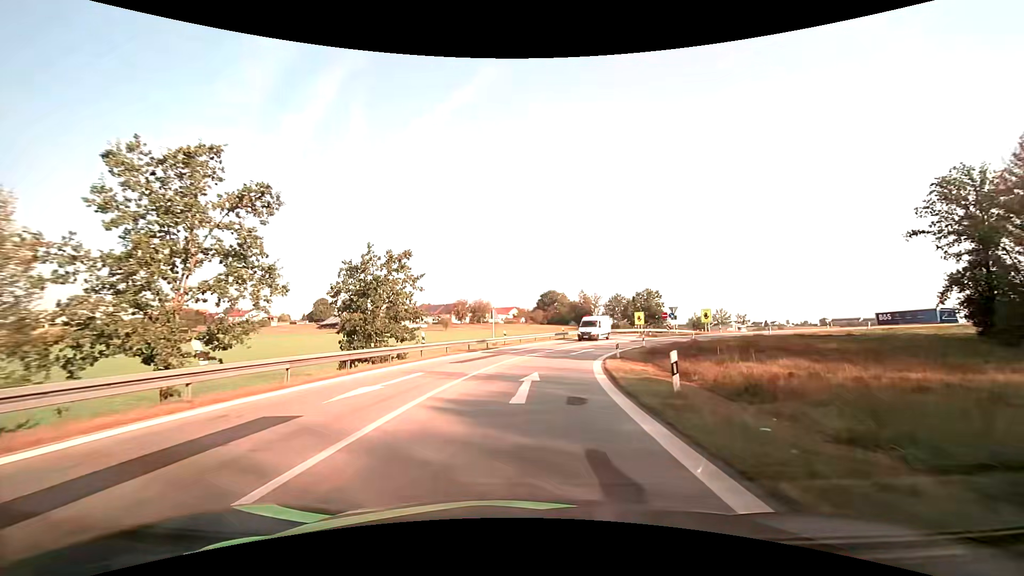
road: motorway_link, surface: asphalt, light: Day
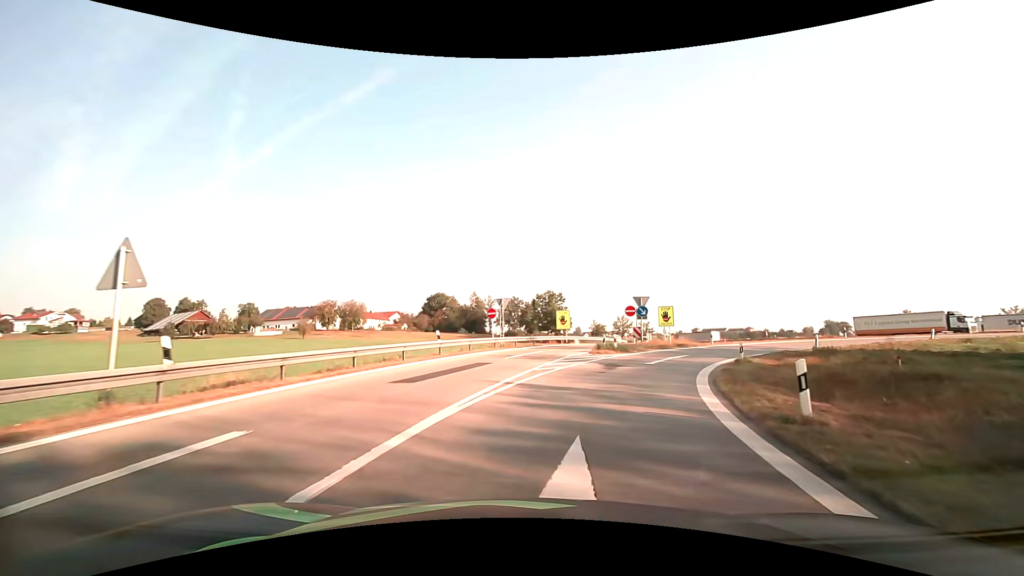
(+2.2, +30.6) m; +12°
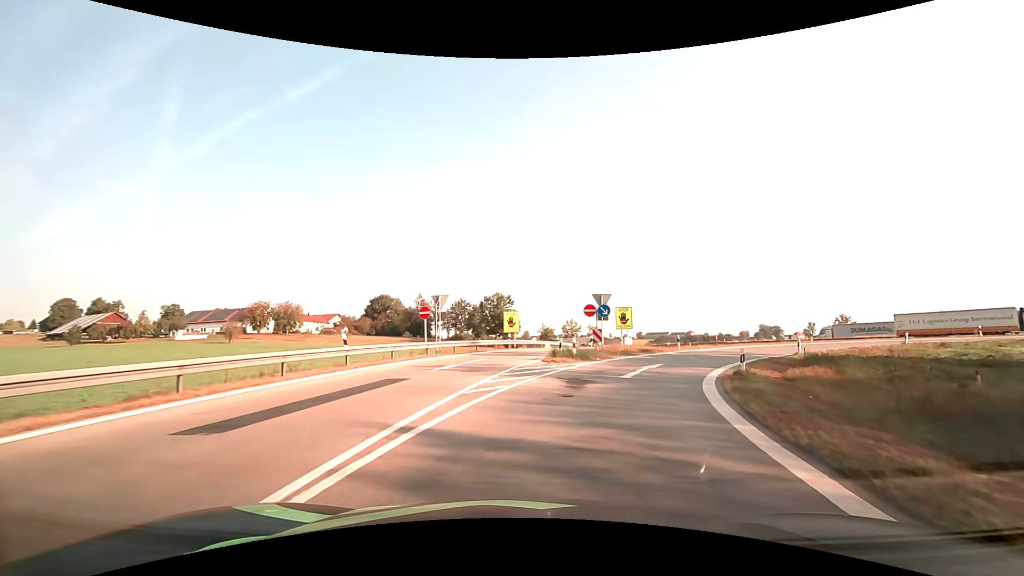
(+0.3, +5.7) m; +6°
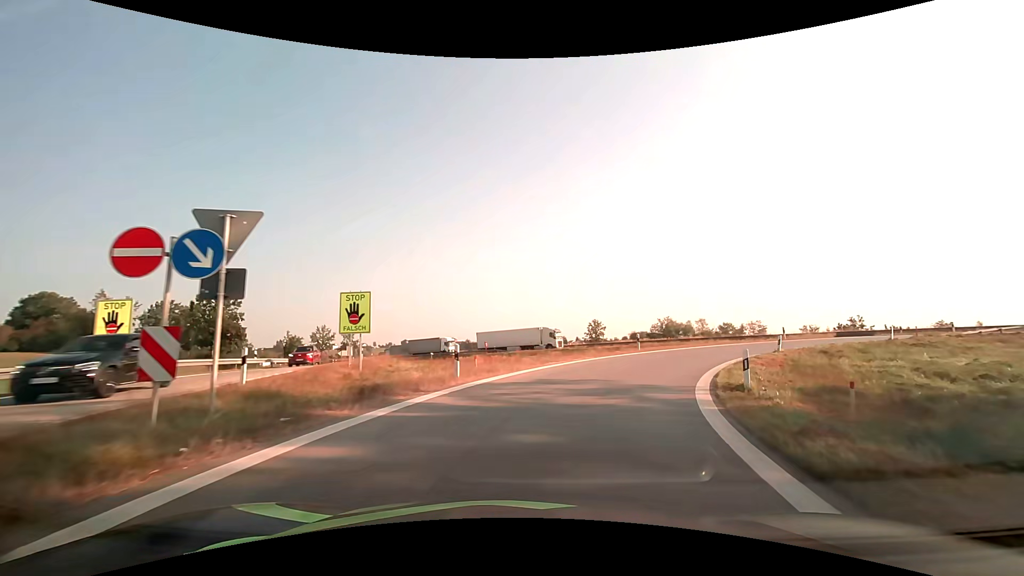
(+4.7, +20.2) m; +26°
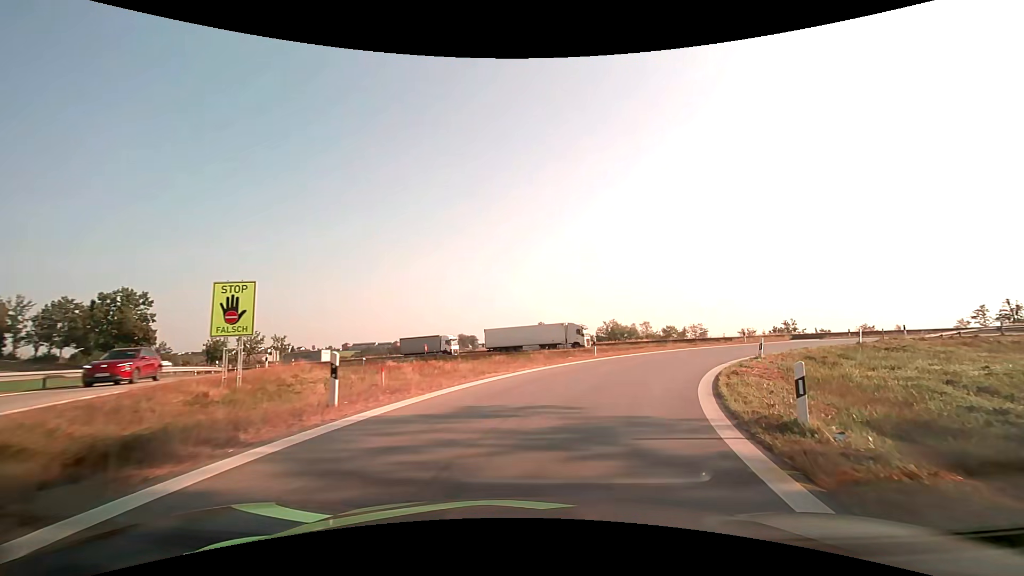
(+0.3, +4.9) m; +6°
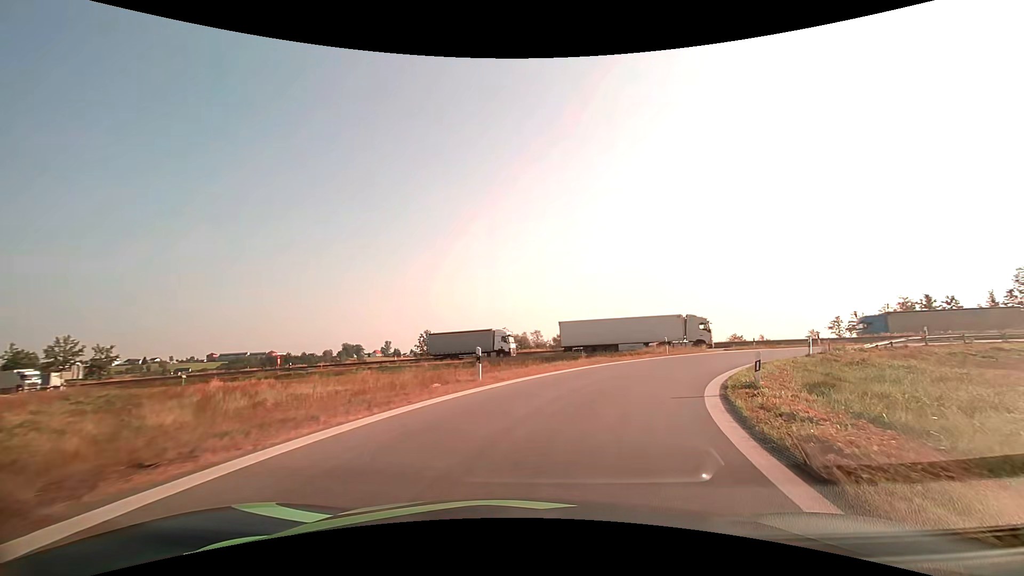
(+1.1, +9.9) m; +12°
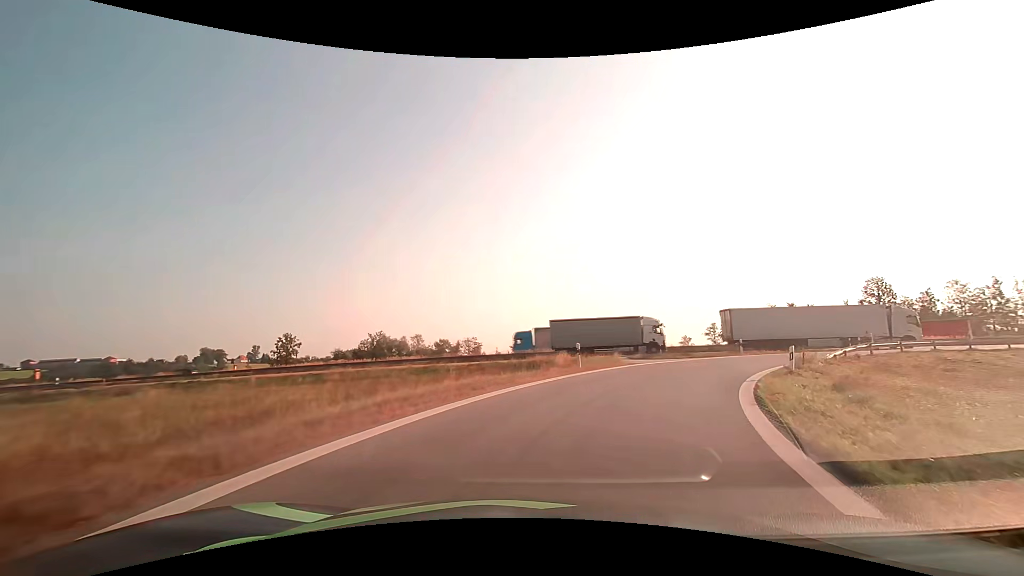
(+1.2, +10.7) m; +13°
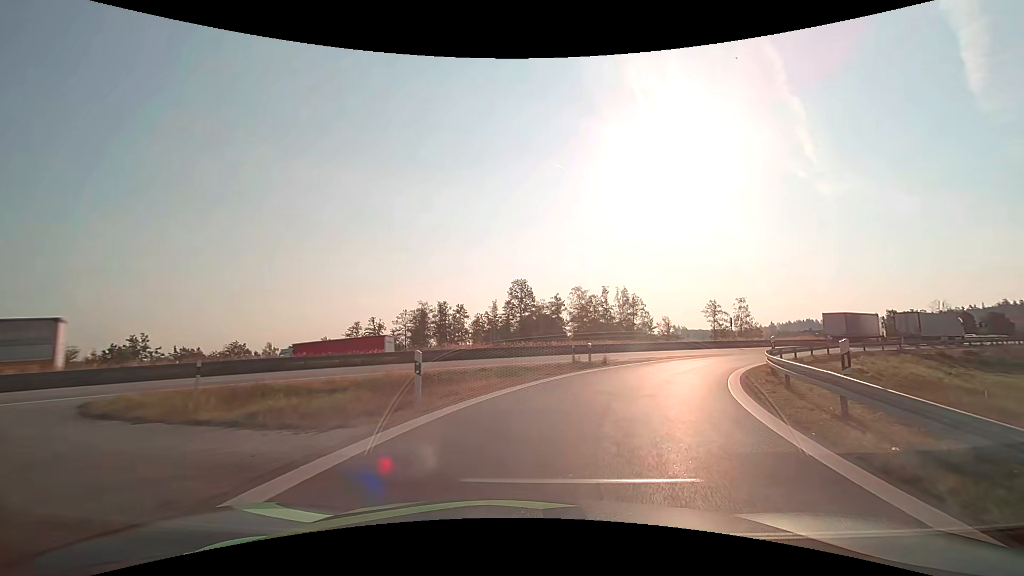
(+8.2, +24.5) m; +39°
(+1, +10) (+4, +19) (+9, +28) (+16, +36) (+23, +43) (+31, +49) (+39, +55) (+47, +61) (+55, +66) (+63, +72) m
